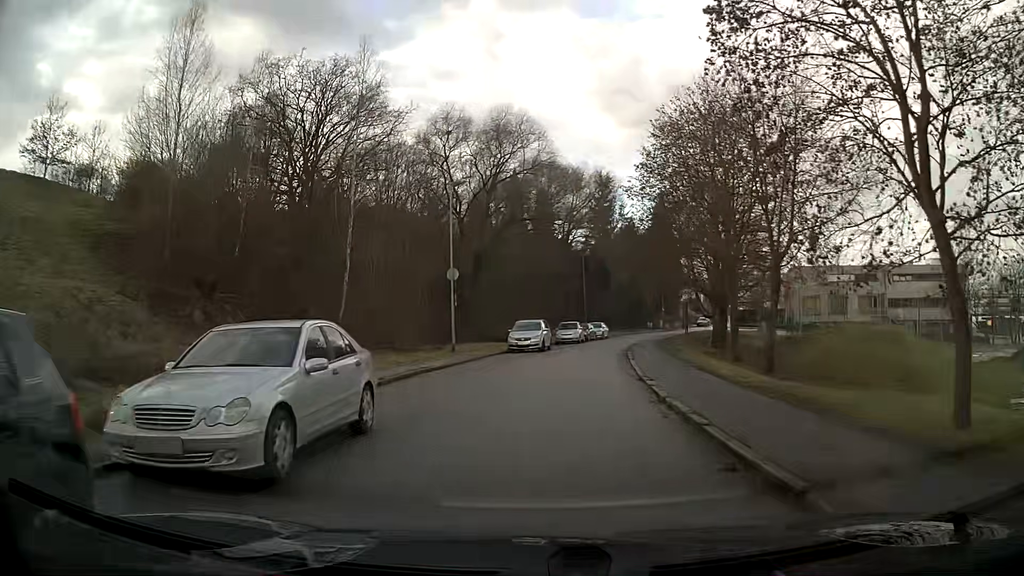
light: Day
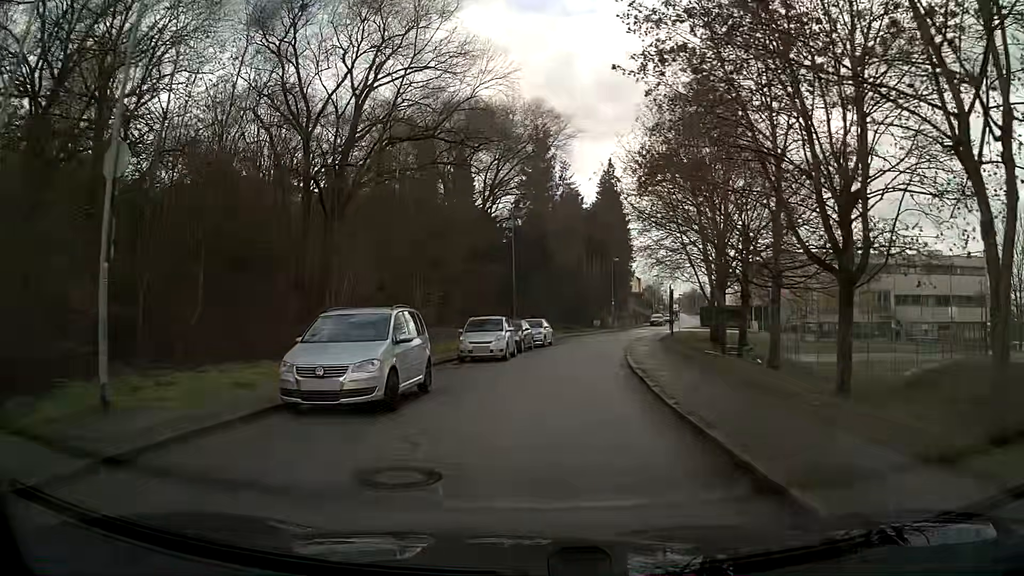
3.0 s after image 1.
(+1.4, +23.1) m; +7°
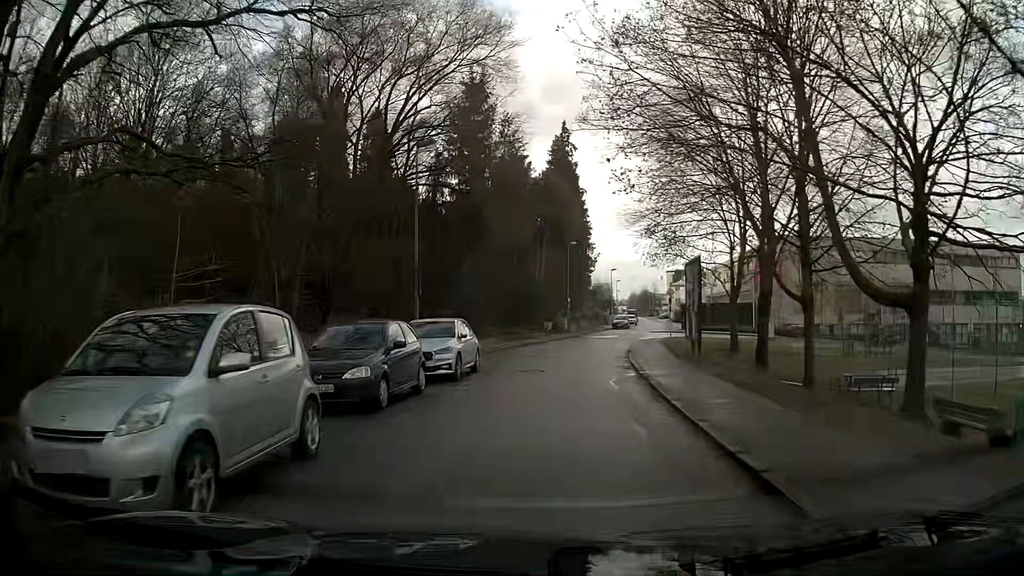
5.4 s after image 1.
(+0.7, +18.6) m; +4°
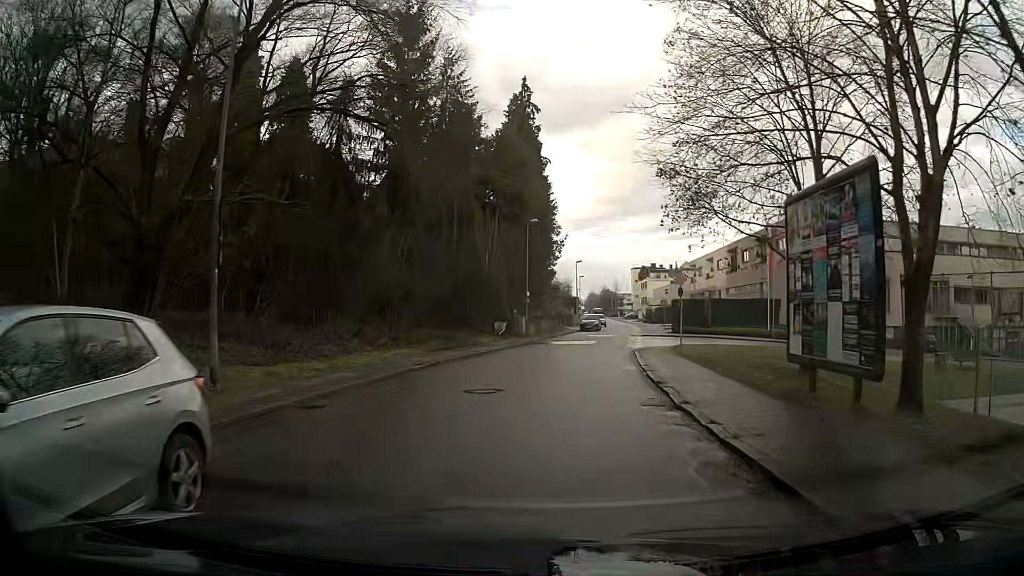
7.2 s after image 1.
(+0.6, +13.9) m; +4°
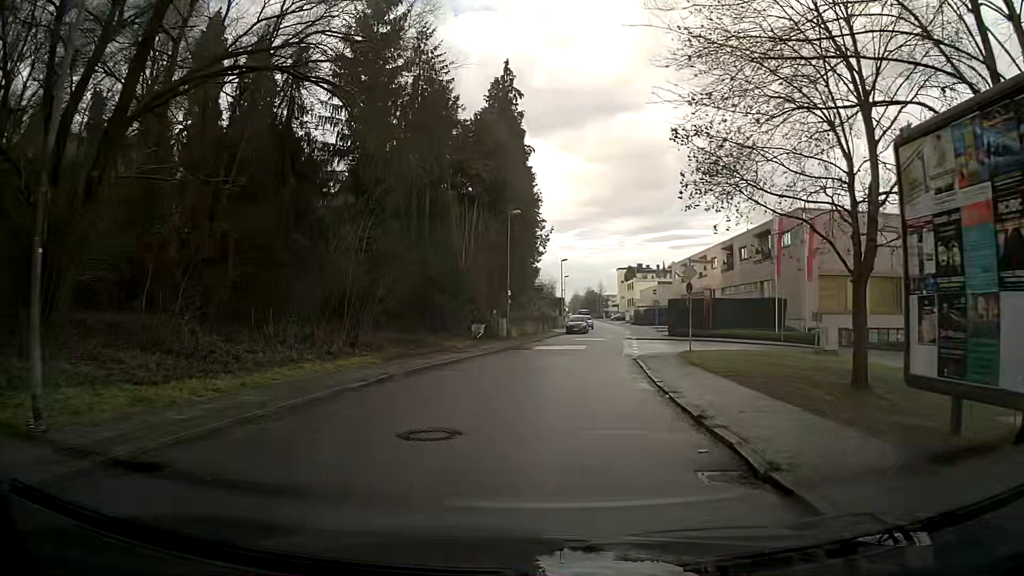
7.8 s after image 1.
(0.0, +4.6) m; +1°
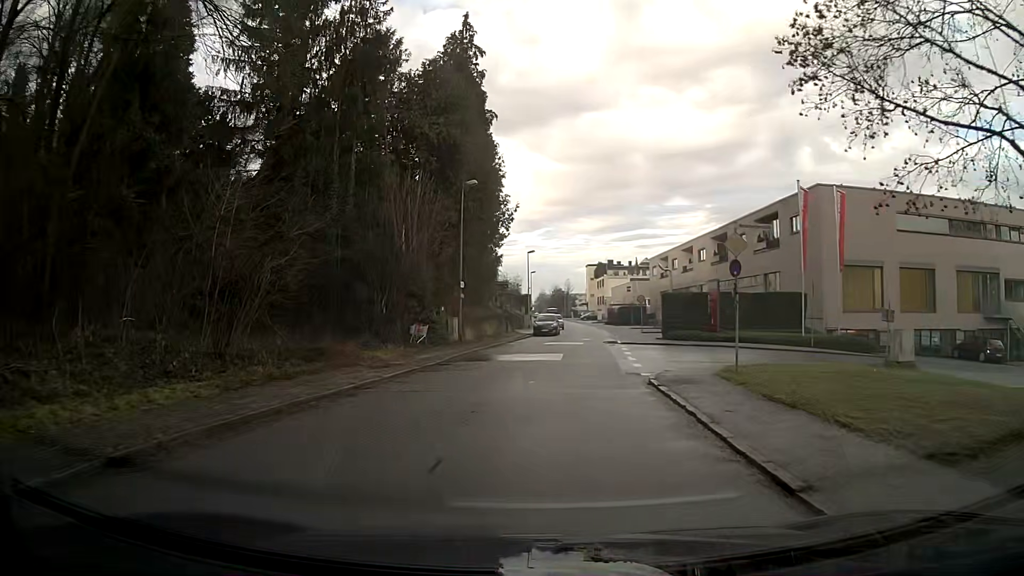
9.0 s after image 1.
(+0.3, +9.2) m; +3°
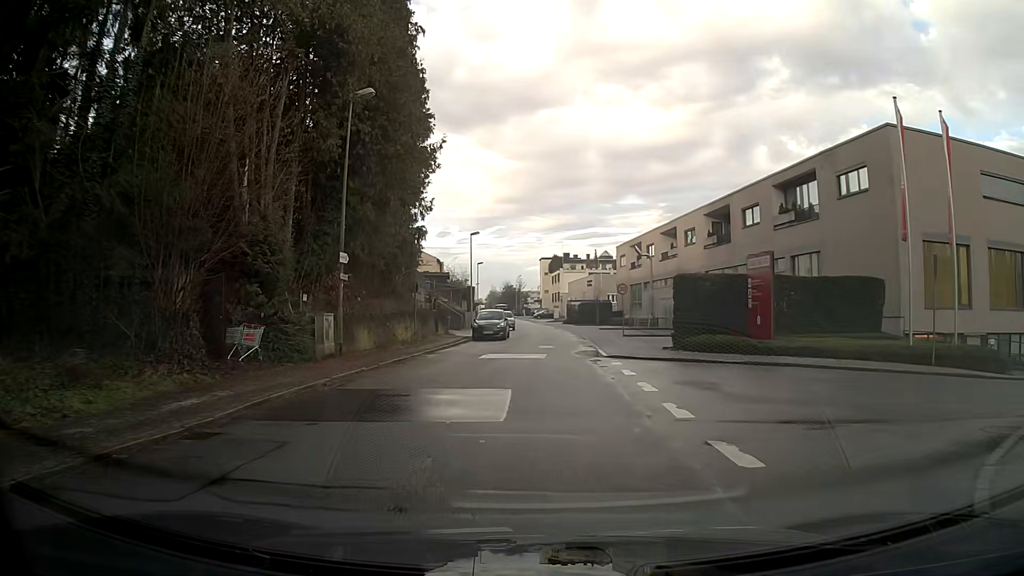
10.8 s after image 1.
(+0.4, +13.9) m; +4°
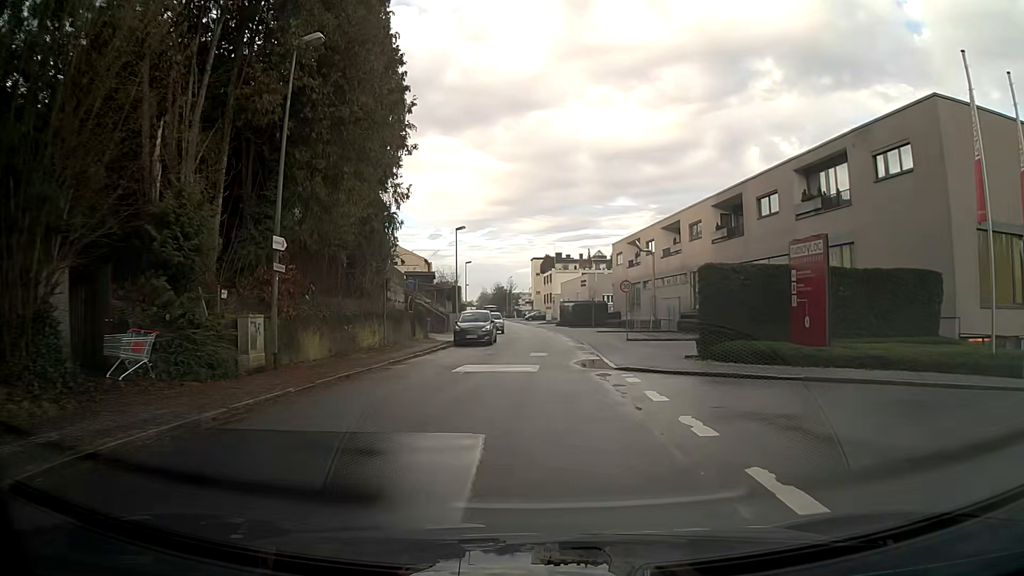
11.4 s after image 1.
(0.0, +4.6) m; +1°
(0, +10) (0, +20) (+1, +30) (+1, +40) (0, +50) (0, +60) (-1, +70) (-2, +80) (-3, +90) (-4, +100) m
